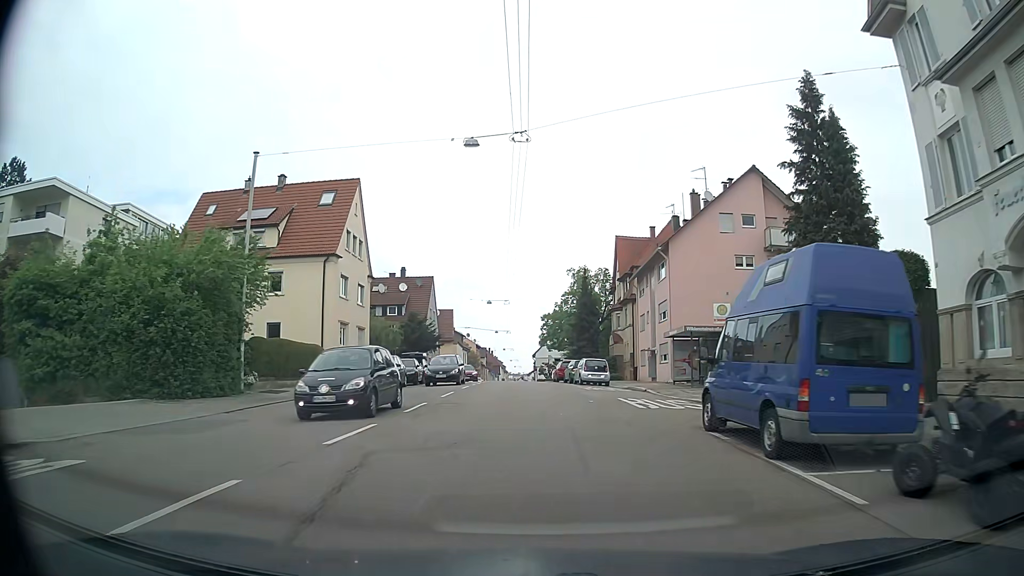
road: secondary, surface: asphalt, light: Day
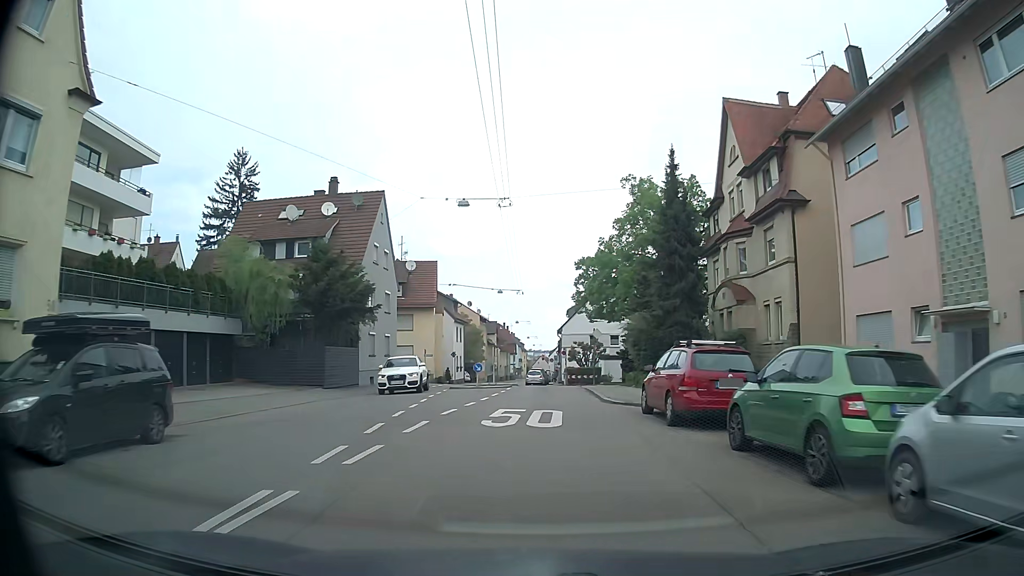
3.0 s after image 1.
(-0.7, +34.0) m; -2°
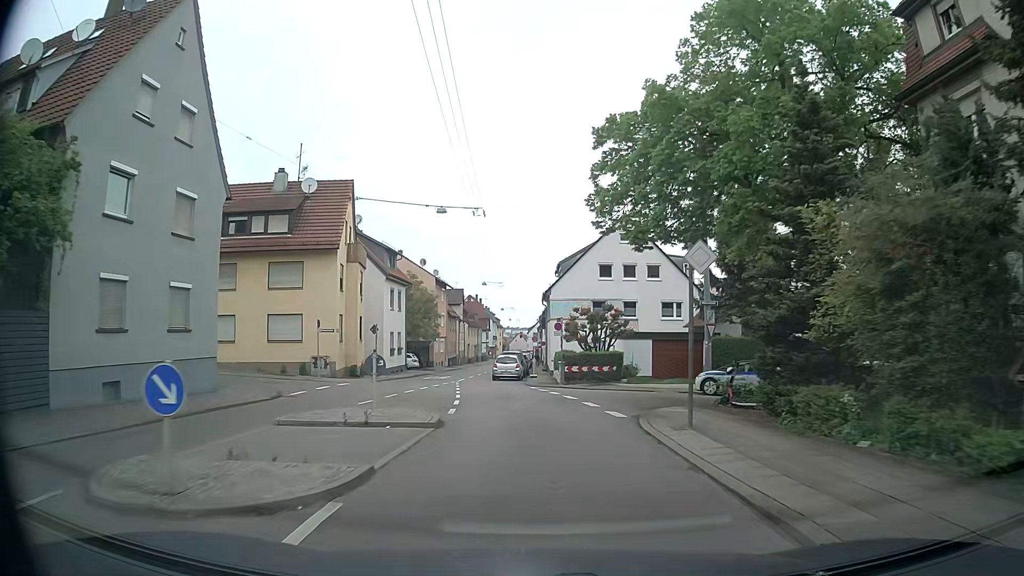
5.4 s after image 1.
(+0.3, +24.9) m; +2°
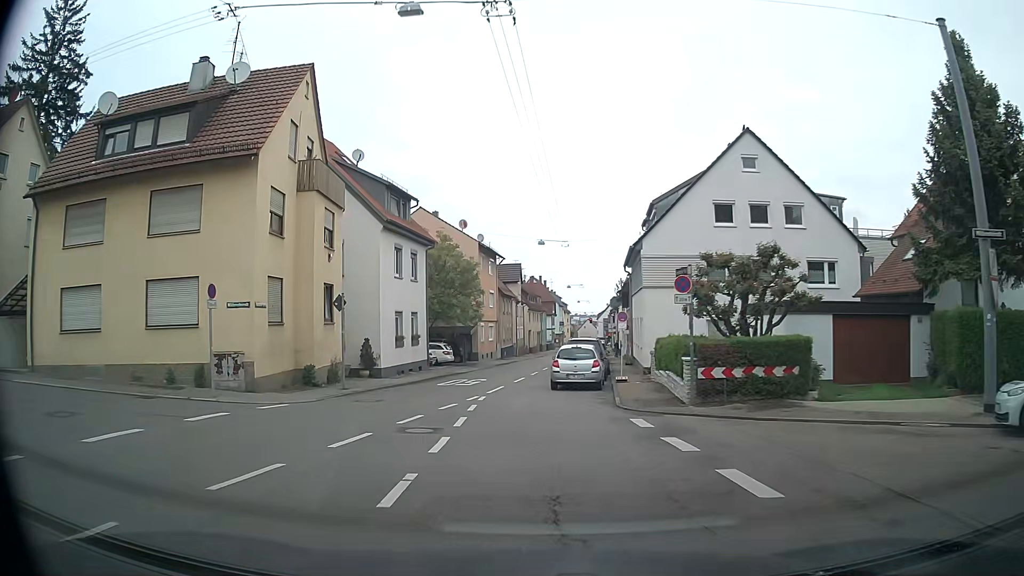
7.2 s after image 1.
(-0.6, +17.0) m; -6°
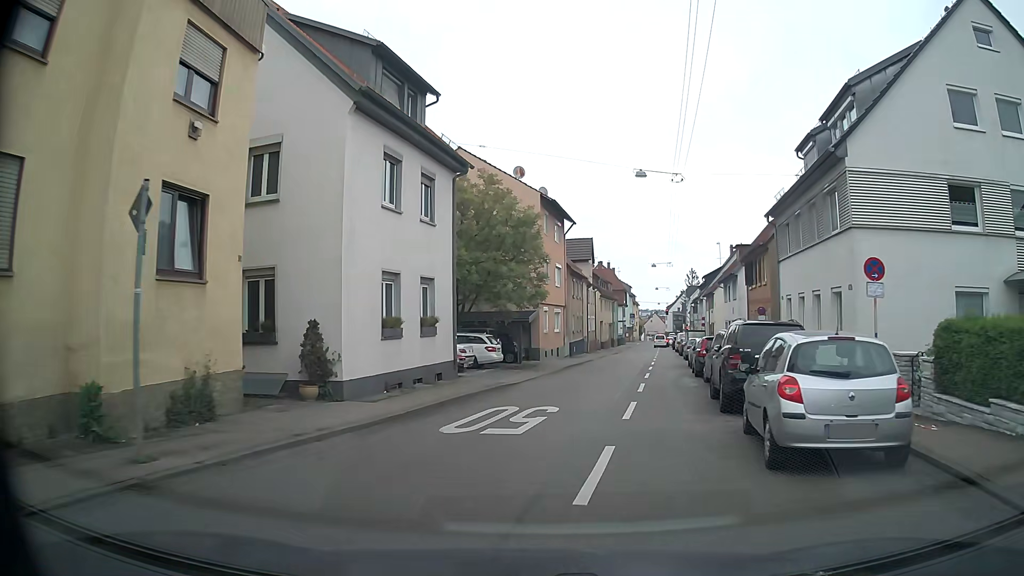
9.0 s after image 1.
(-1.1, +15.1) m; -5°
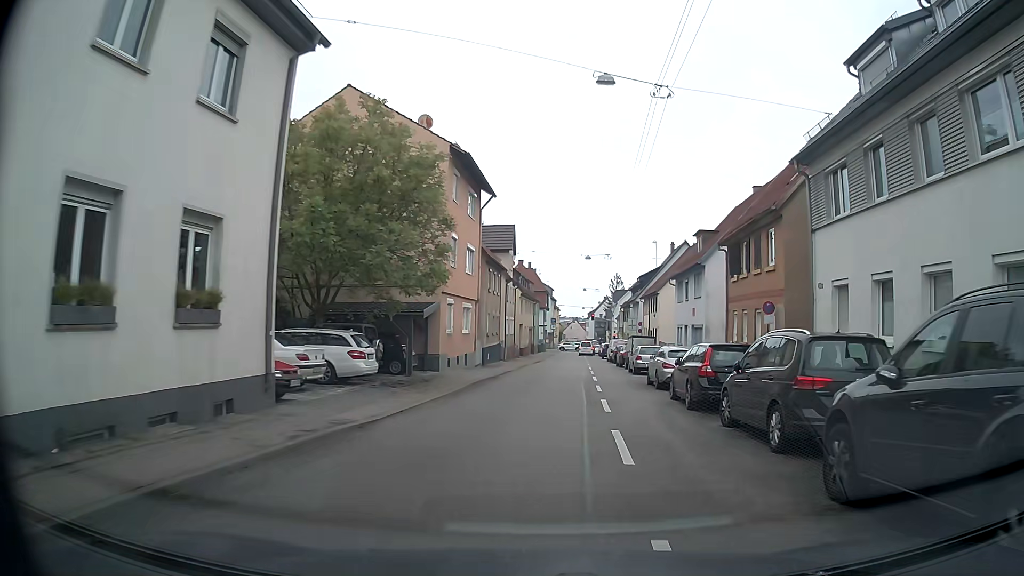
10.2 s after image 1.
(+0.5, +10.2) m; +7°
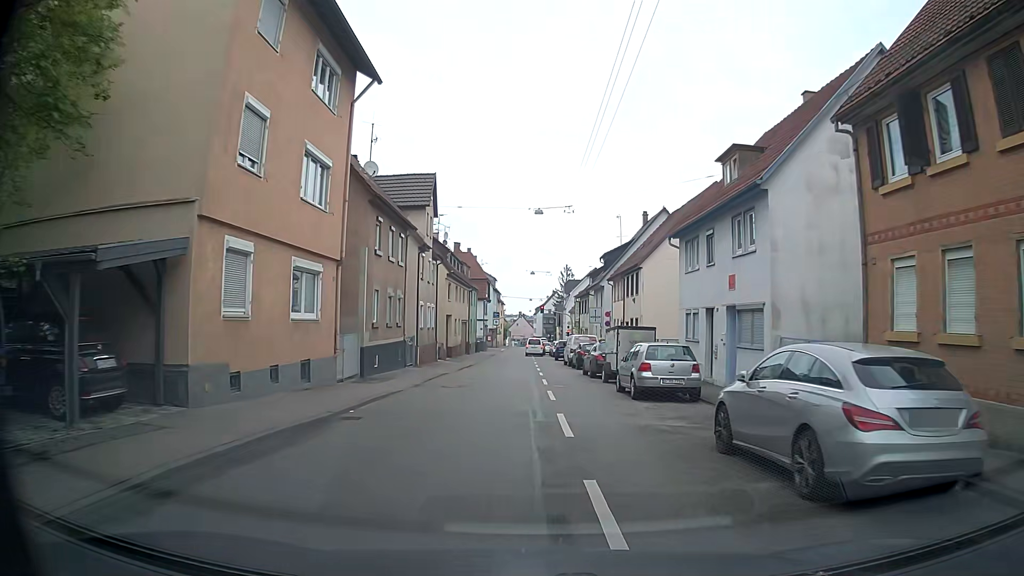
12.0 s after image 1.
(+1.0, +16.3) m; +4°
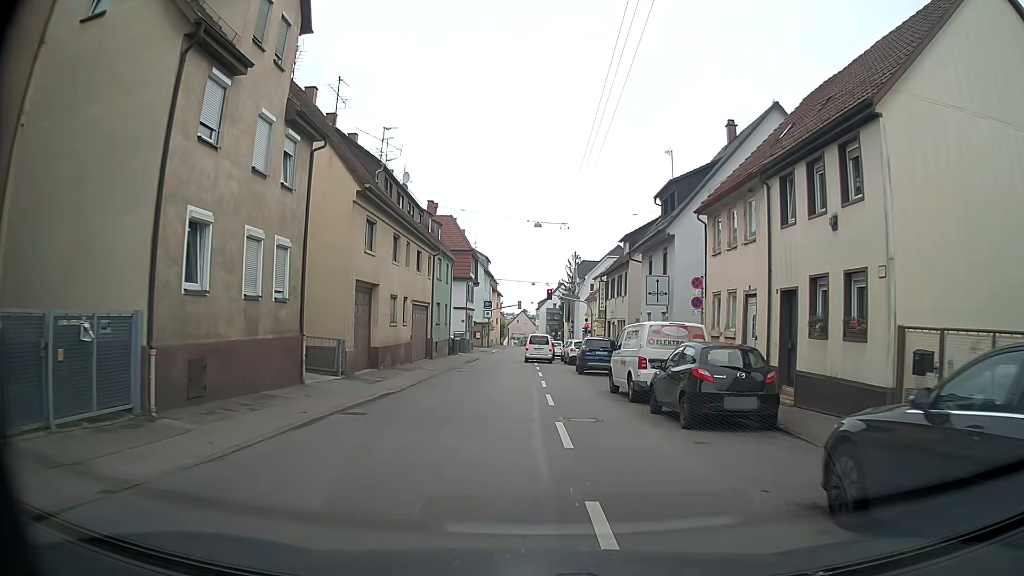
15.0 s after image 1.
(-0.1, +24.9) m; -1°
